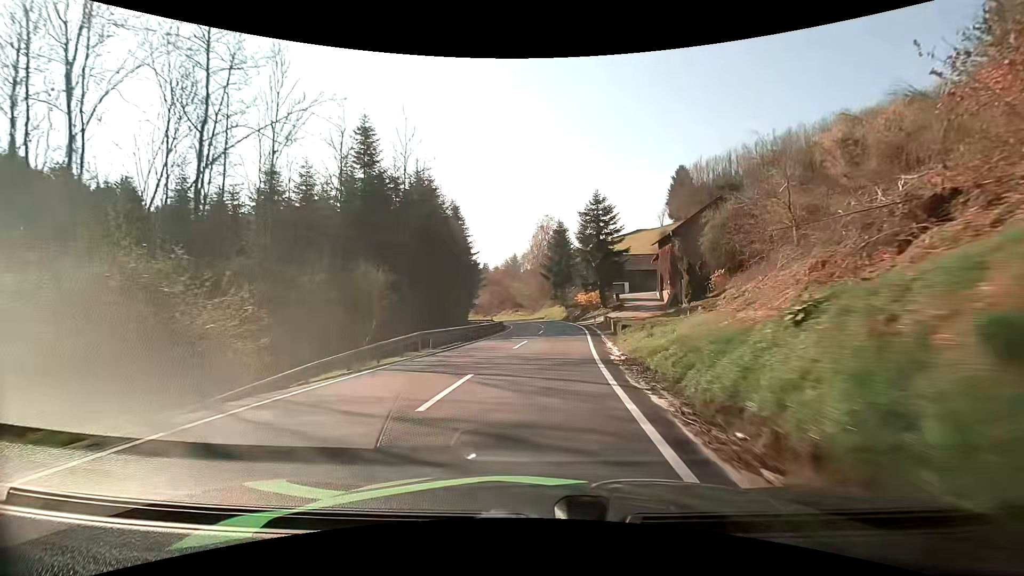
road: secondary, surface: asphalt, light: Day
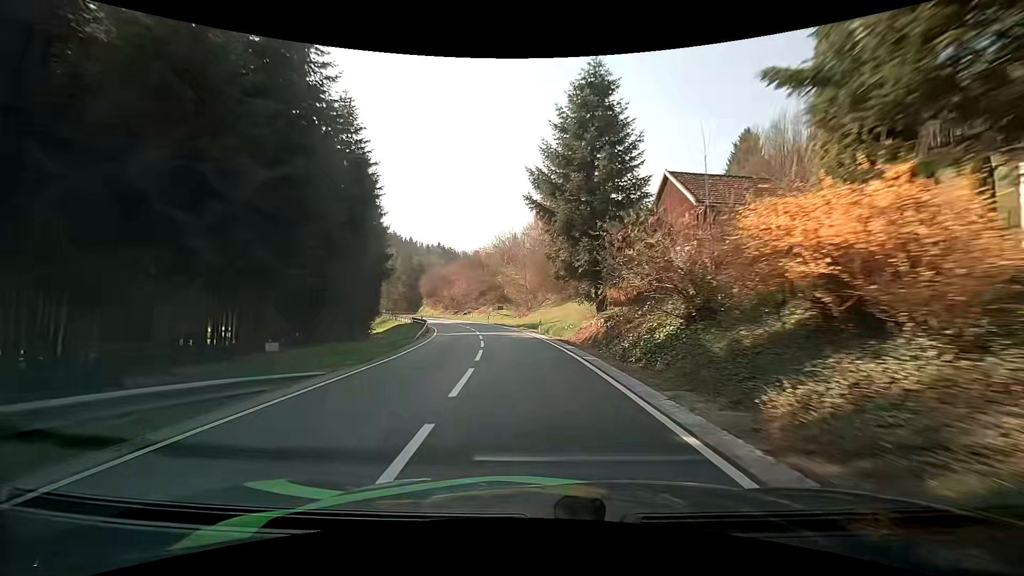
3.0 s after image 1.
(+1.9, +47.1) m; 0°
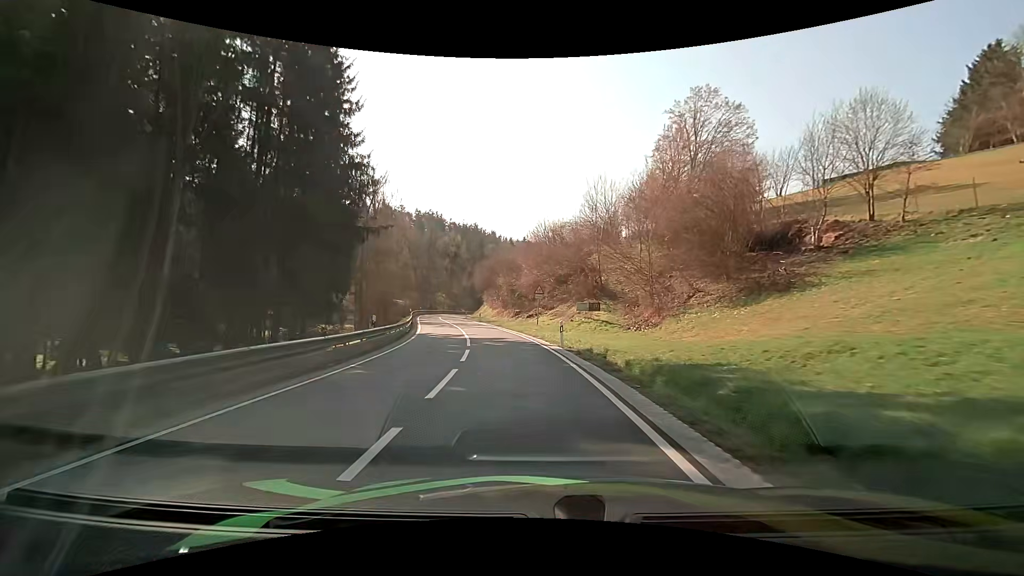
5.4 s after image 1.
(-2.9, +36.4) m; -10°
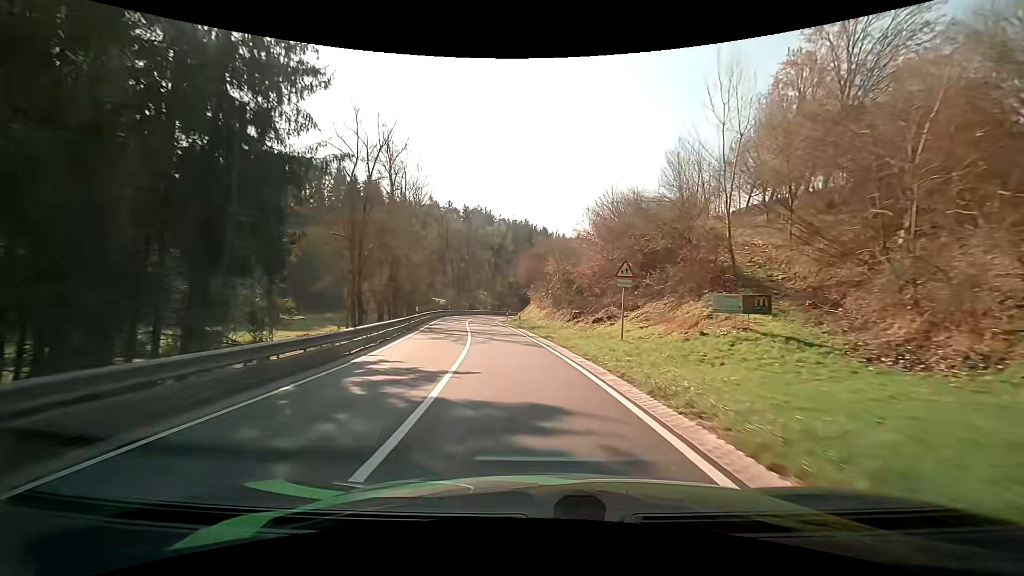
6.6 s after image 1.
(-1.2, +18.1) m; -7°
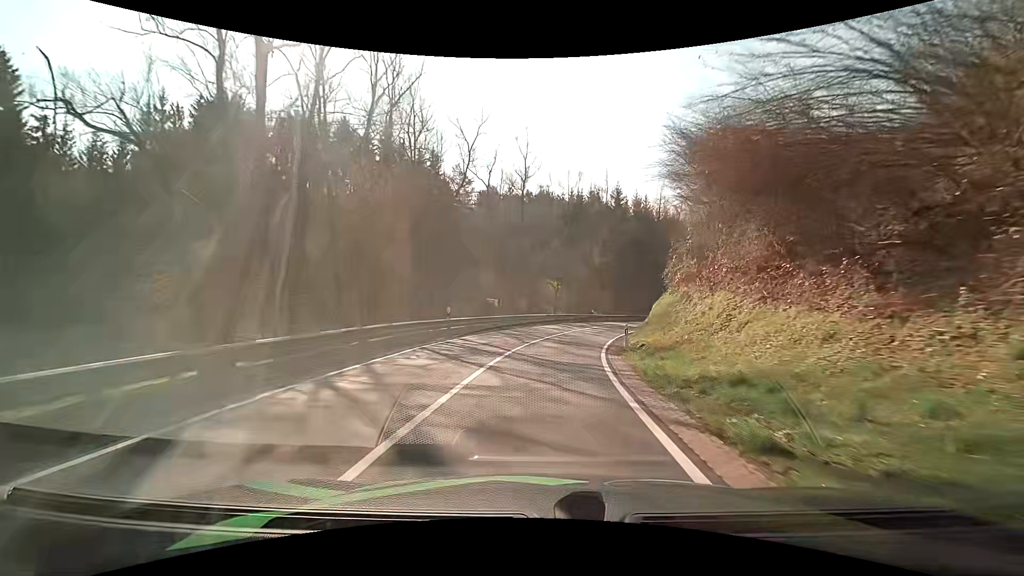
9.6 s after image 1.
(-4.1, +43.0) m; -8°
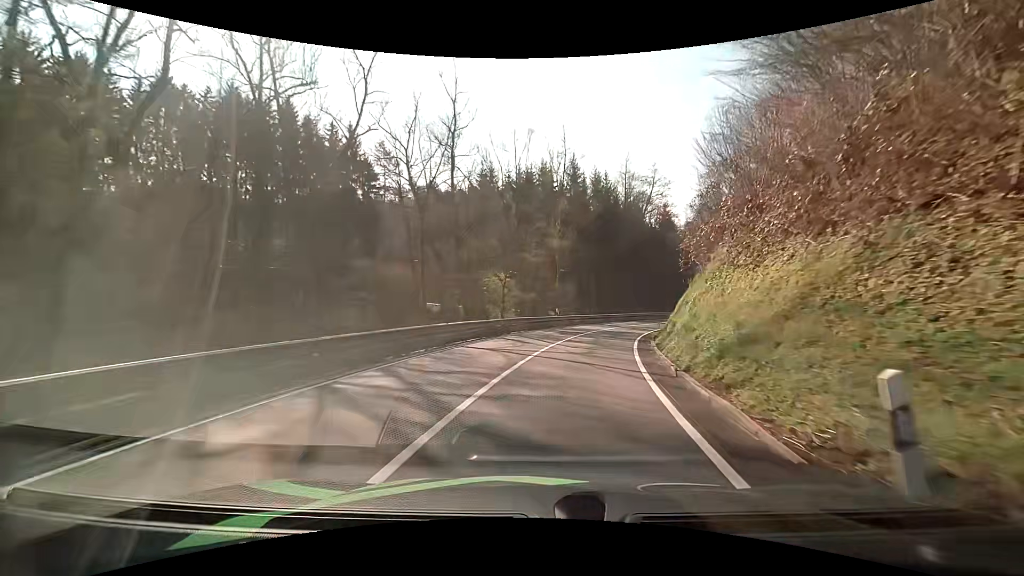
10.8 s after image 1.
(+0.7, +16.9) m; +5°
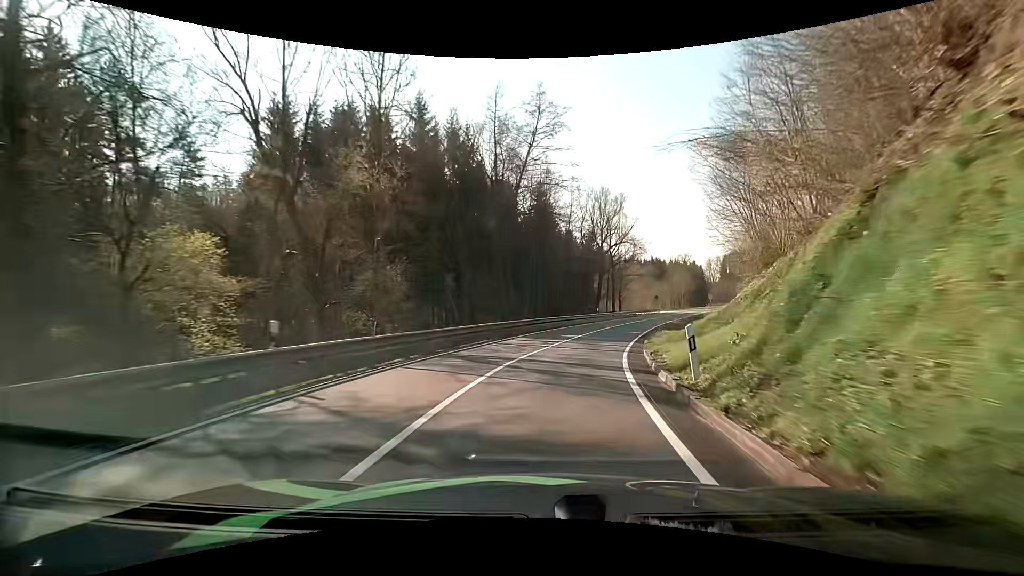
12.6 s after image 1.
(+3.5, +25.5) m; +15°
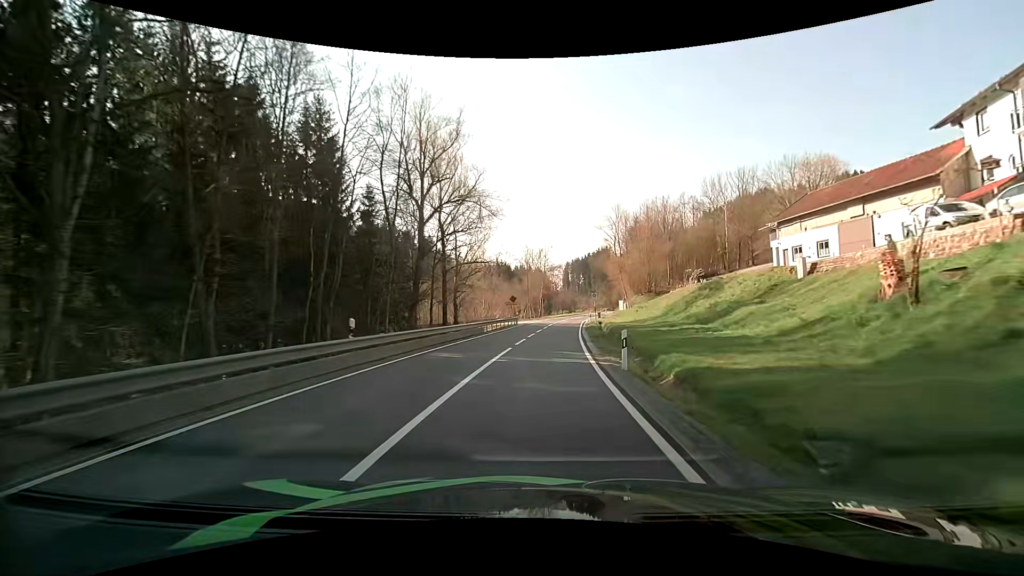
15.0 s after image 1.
(+6.3, +36.0) m; +18°
(0, +10) (+1, +20) (+1, +30) (+2, +40) (+3, +50) (+4, +60) (+5, +70) (+7, +80) (+9, +89) (+11, +99) m
